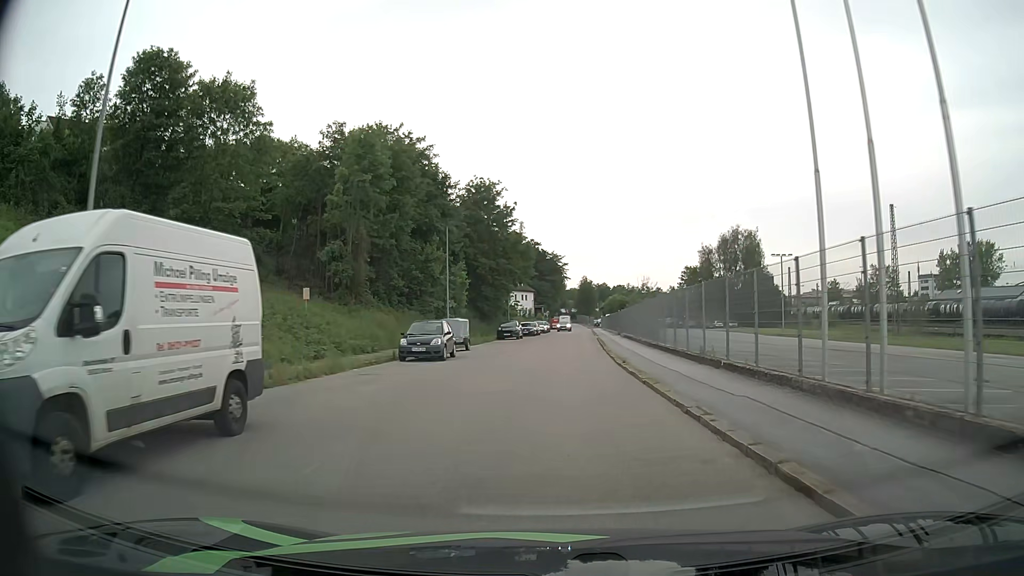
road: residential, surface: asphalt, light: Day
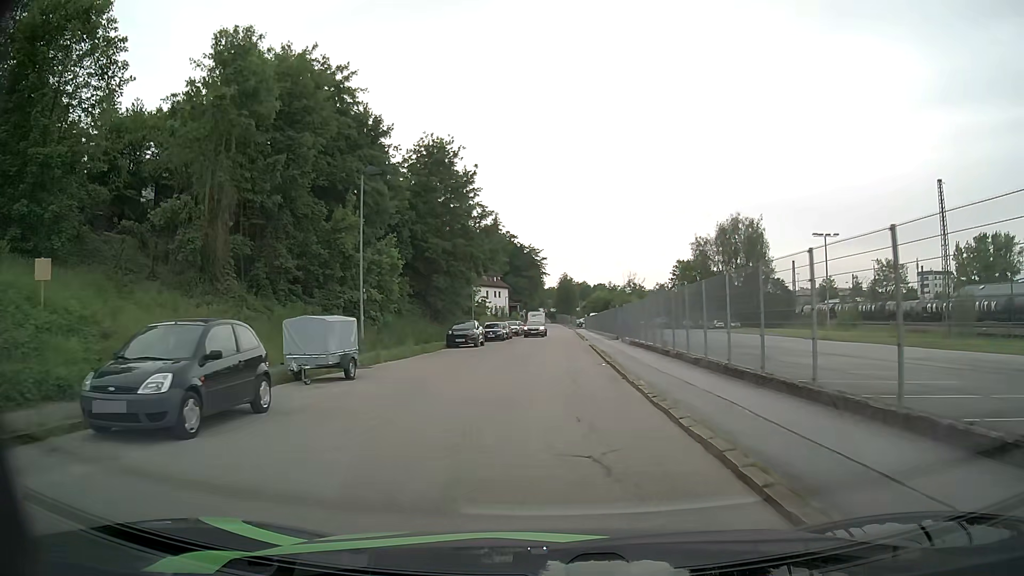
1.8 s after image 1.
(+0.3, +16.5) m; +2°
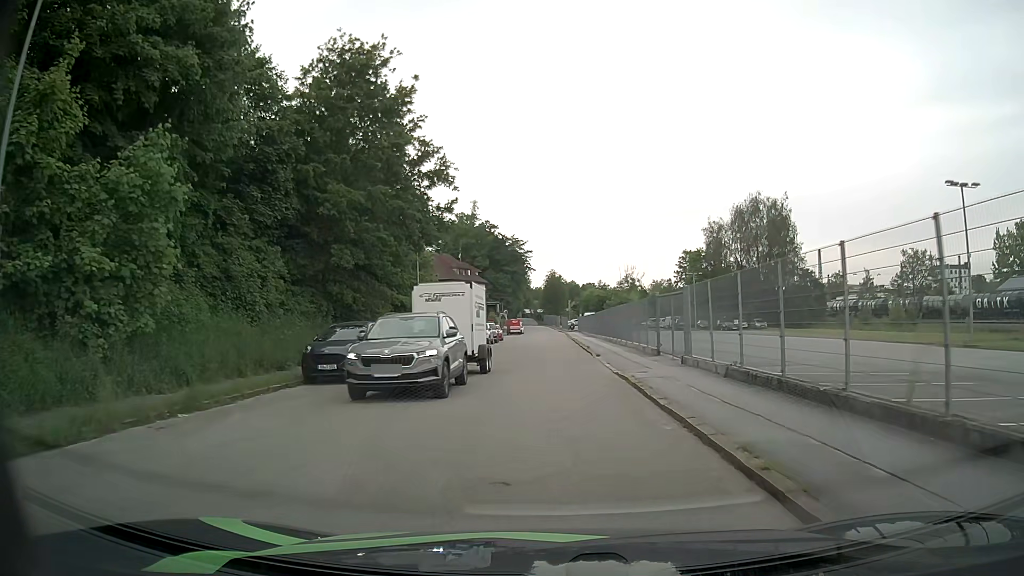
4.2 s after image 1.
(+0.3, +21.2) m; +2°
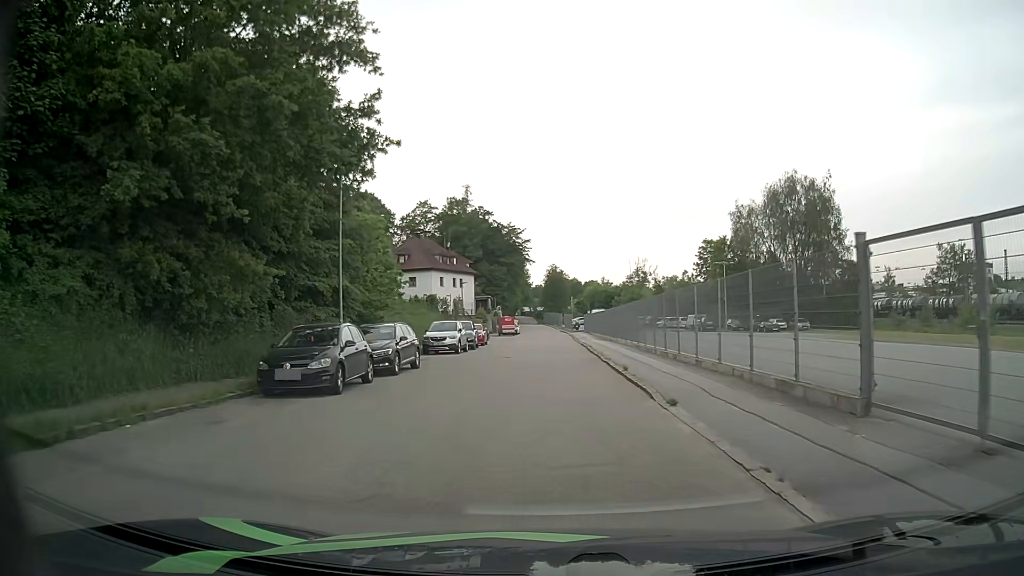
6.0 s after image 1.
(-0.2, +16.5) m; -1°
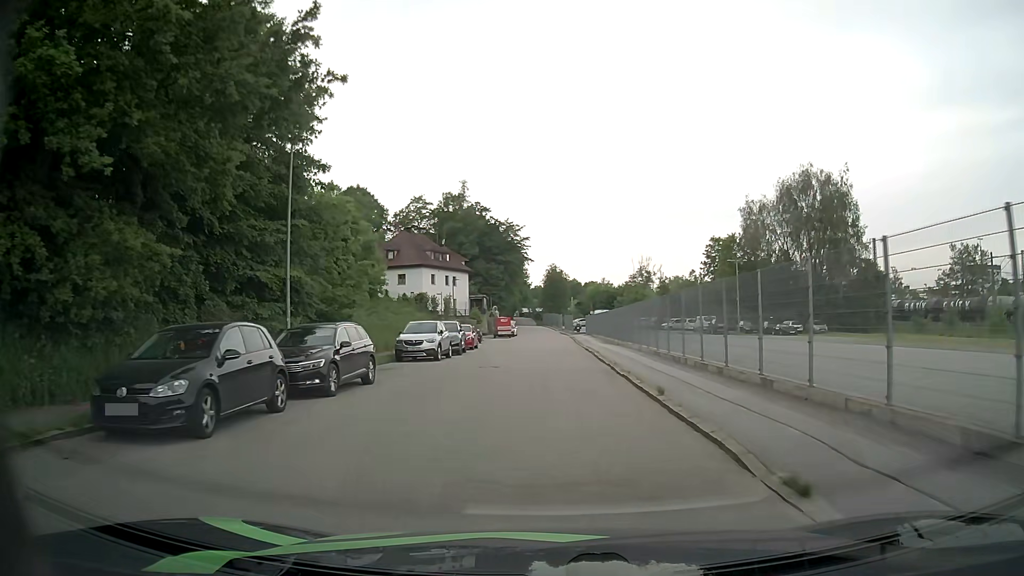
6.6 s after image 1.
(0.0, +5.7) m; 0°
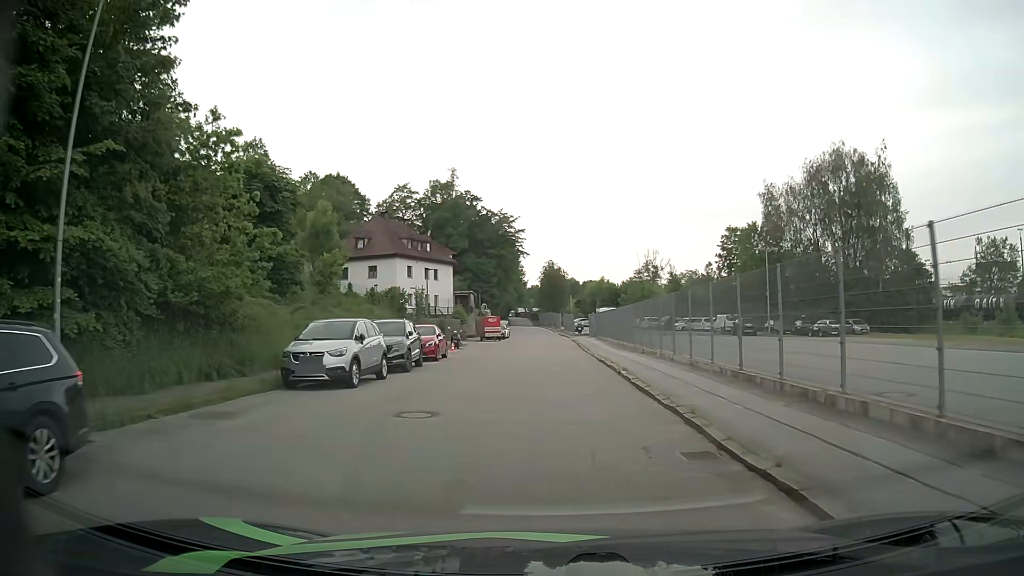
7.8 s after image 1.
(0.0, +11.3) m; 0°
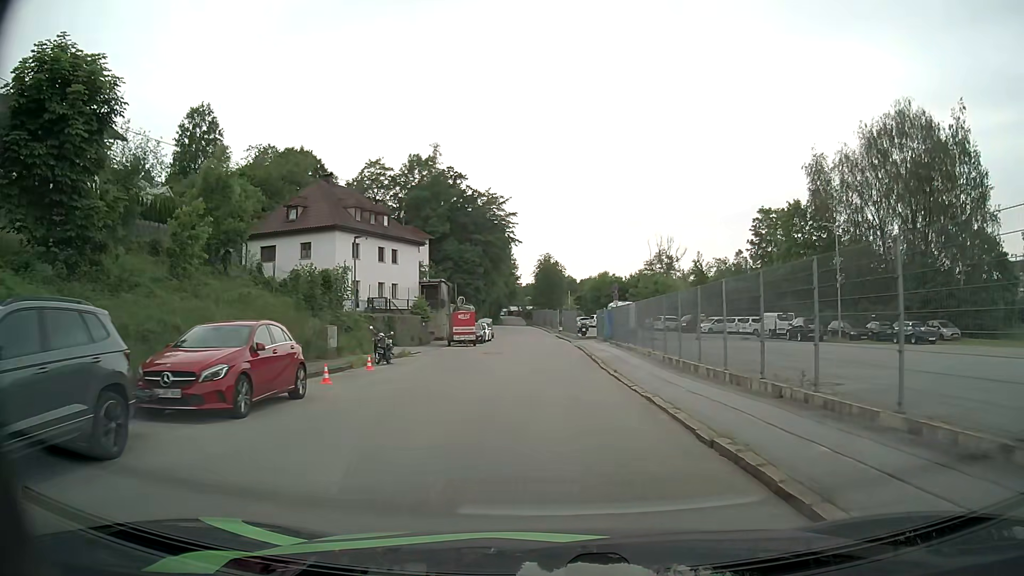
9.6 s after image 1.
(0.0, +17.0) m; 0°
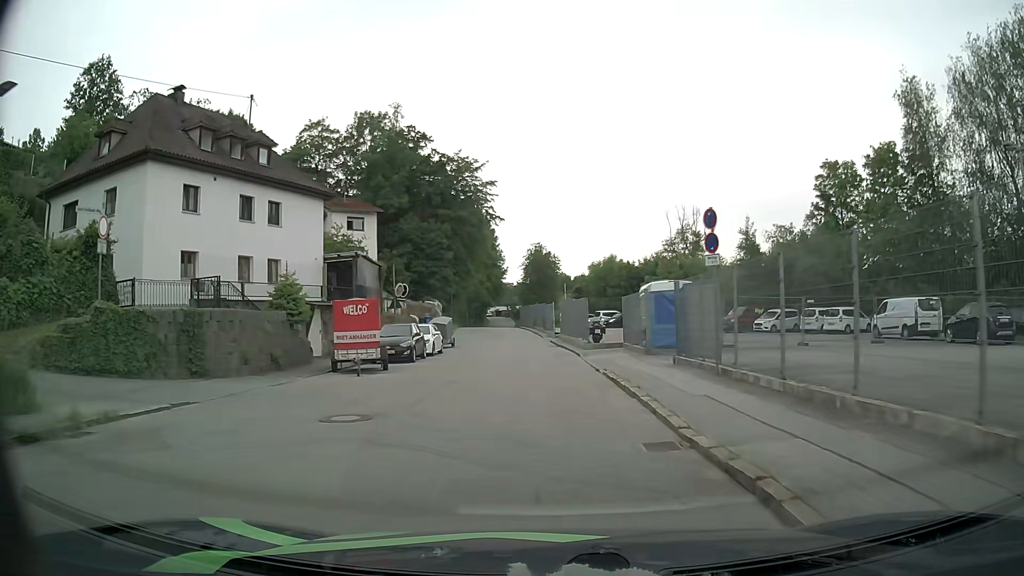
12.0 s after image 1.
(+0.4, +22.2) m; +1°
